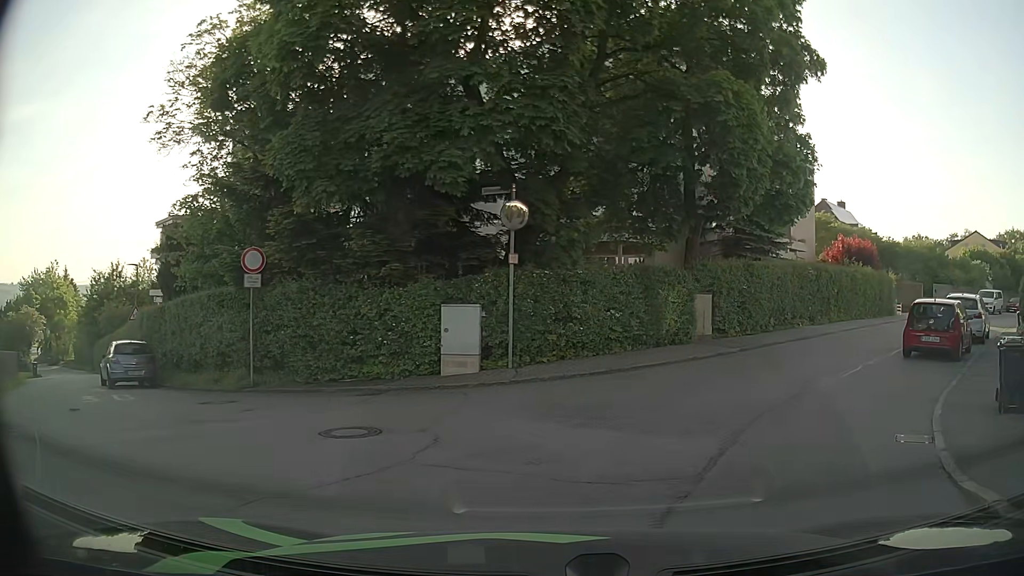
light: Day
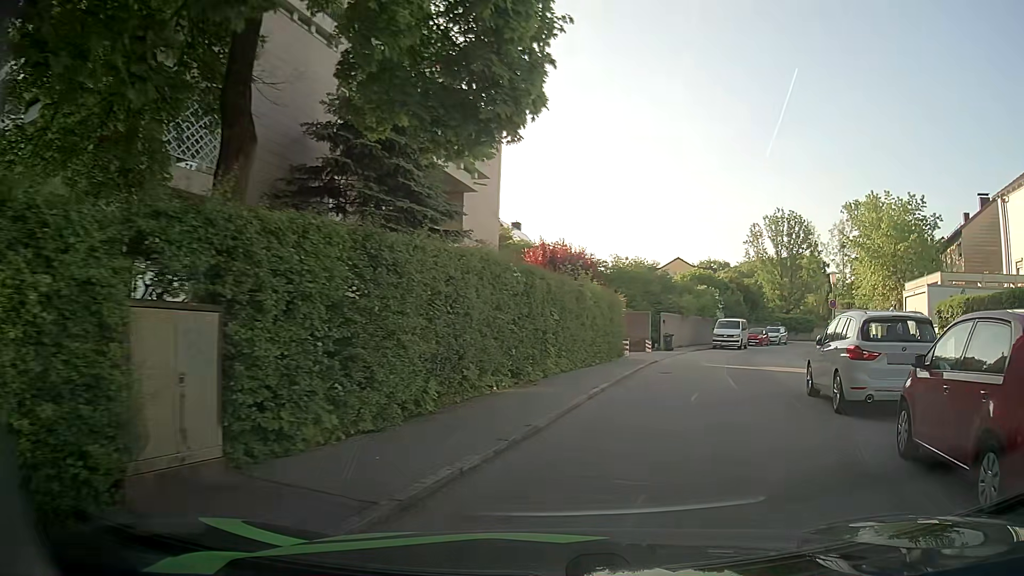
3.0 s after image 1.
(+3.3, +13.8) m; +27°
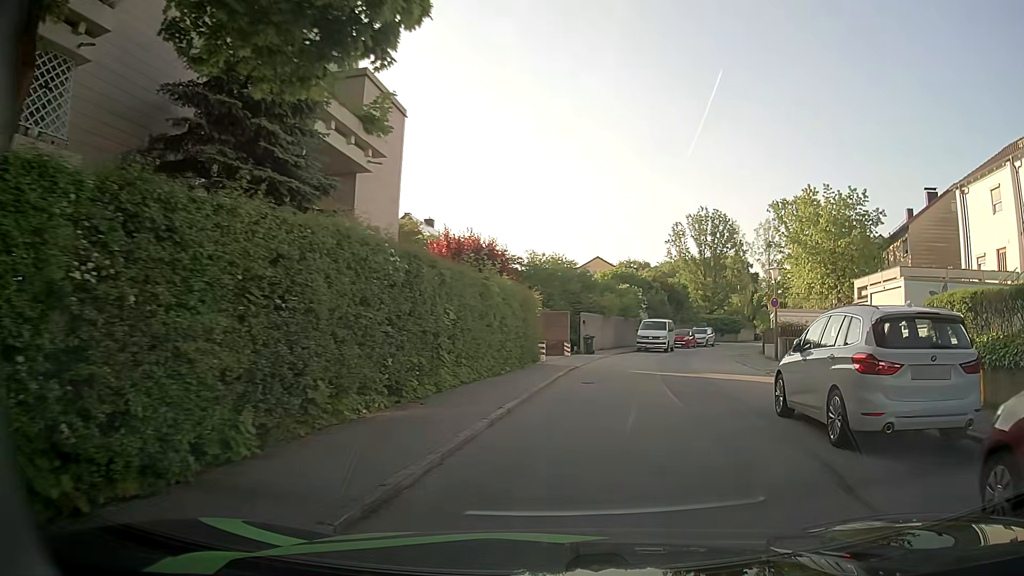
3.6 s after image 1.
(+0.2, +3.2) m; +7°
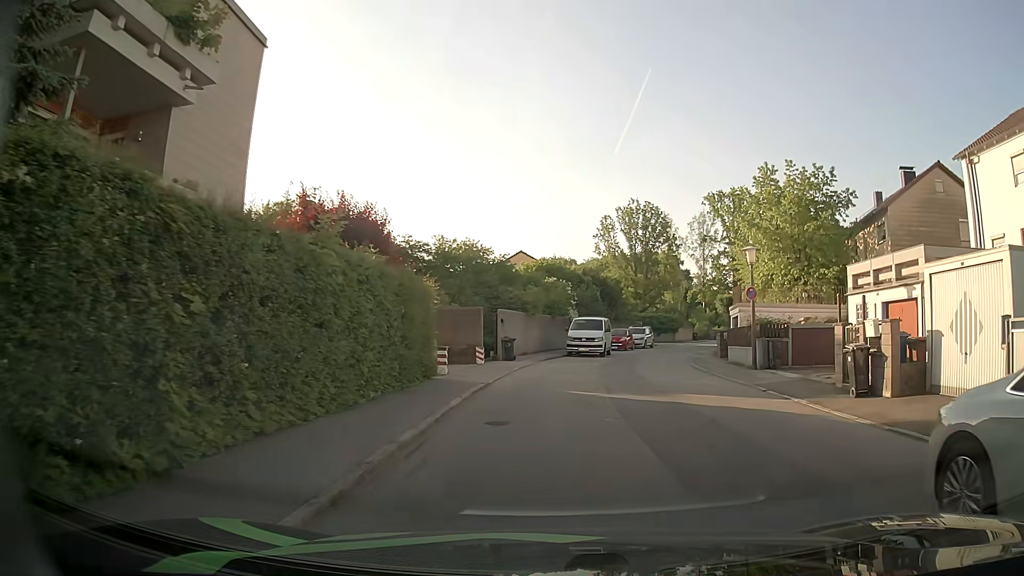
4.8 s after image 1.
(+0.5, +6.8) m; +8°
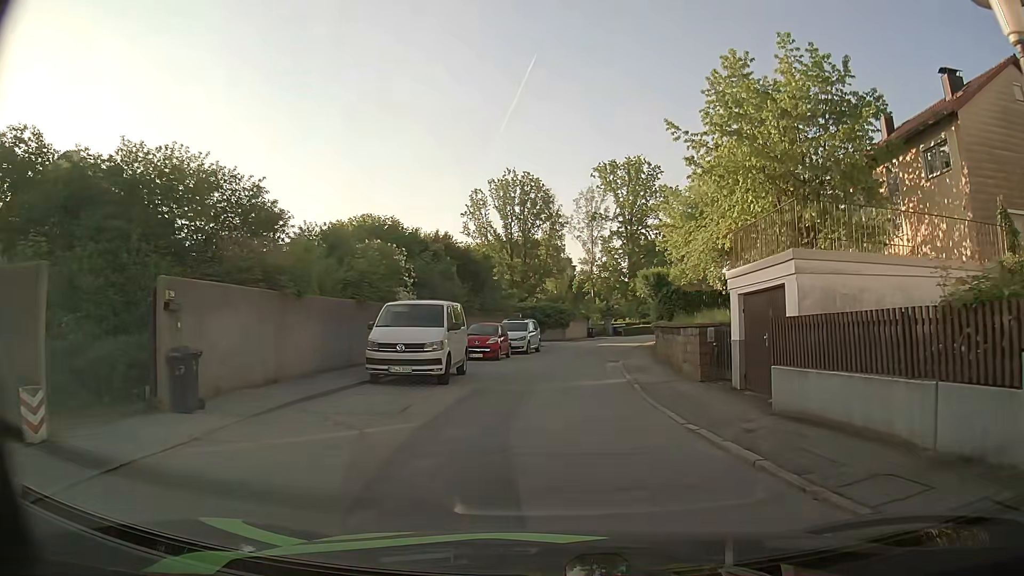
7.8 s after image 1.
(+1.6, +17.9) m; +10°
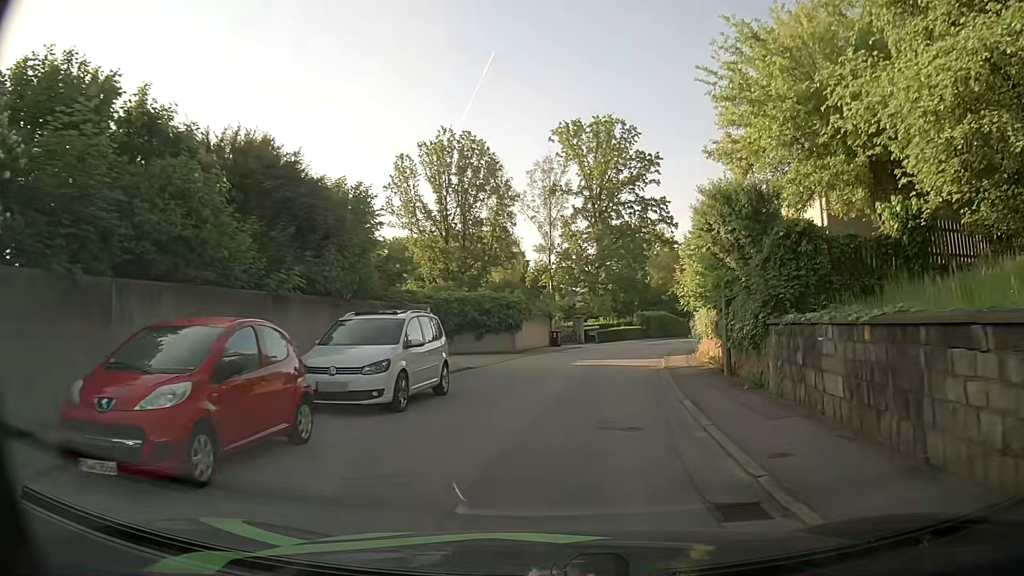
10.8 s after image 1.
(+0.3, +20.9) m; +3°
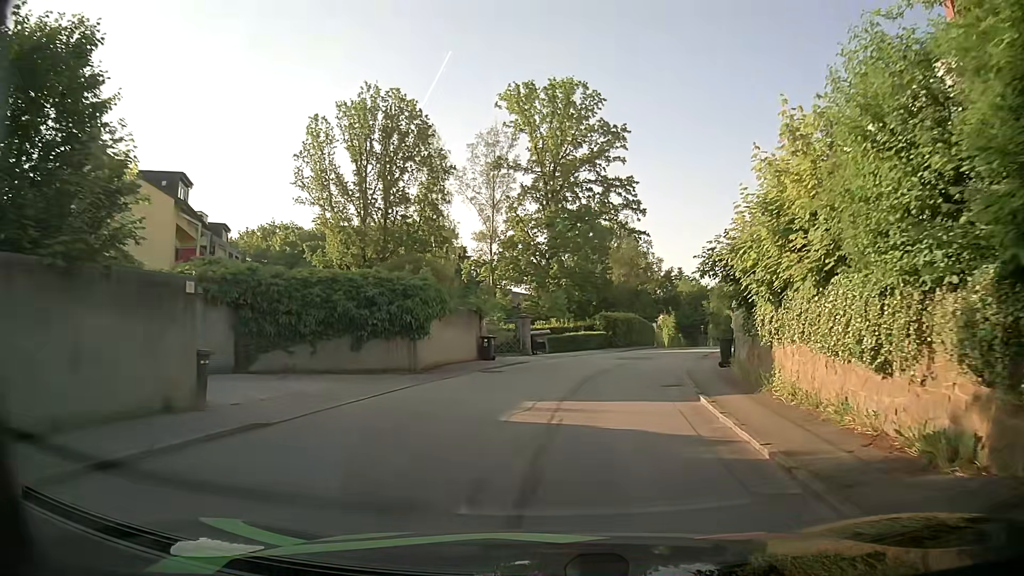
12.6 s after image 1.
(+0.5, +13.5) m; +4°
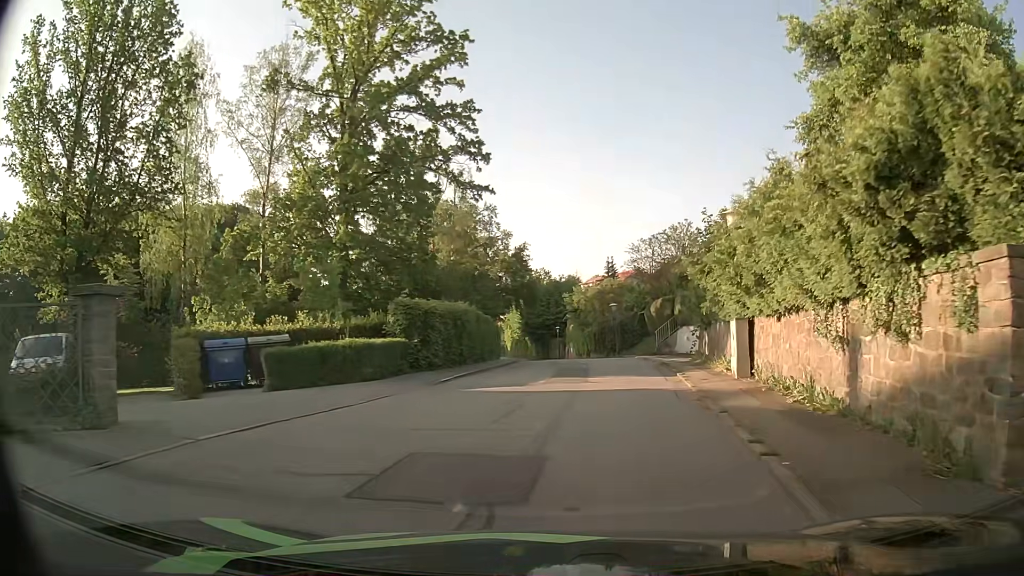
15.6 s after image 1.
(+2.7, +22.0) m; +13°
(+1, +10) (+2, +20) (+2, +30) (+3, +40) (+3, +50) (+1, +60) (-6, +65) (-16, +63) (-25, +59) (-34, +55) m
